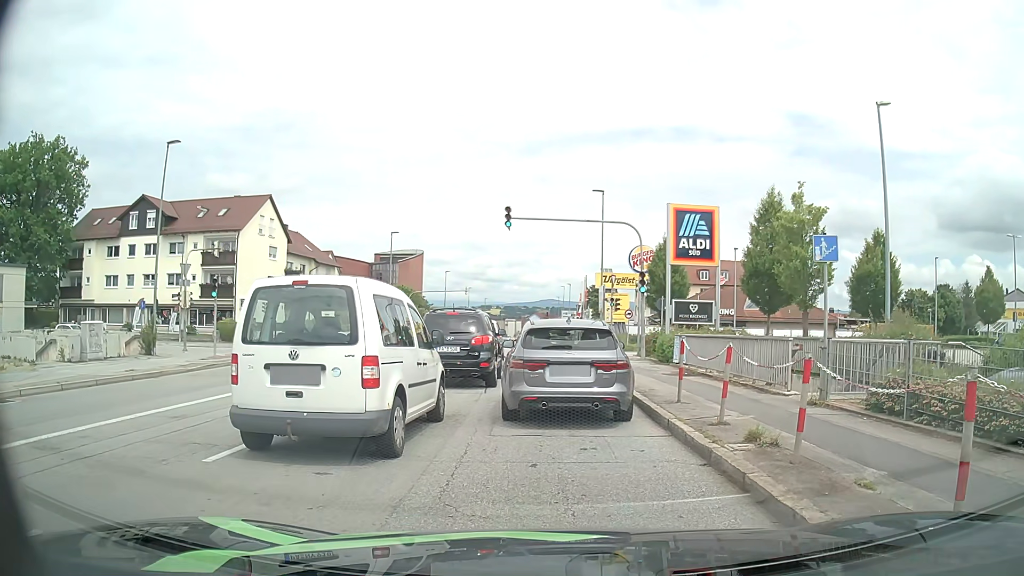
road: tertiary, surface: asphalt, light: Day
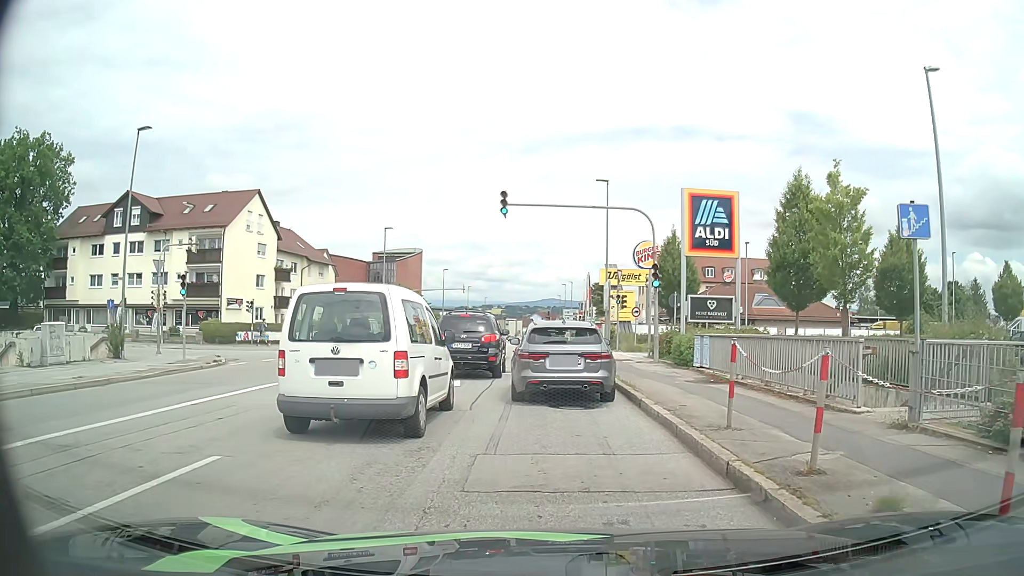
(0.0, +3.0) m; +1°
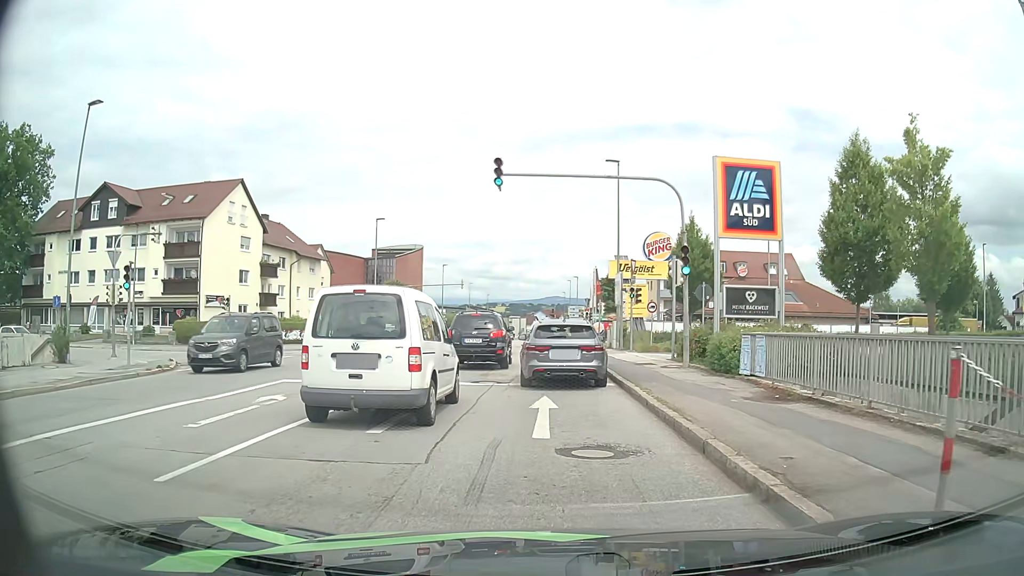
(0.0, +4.5) m; -1°
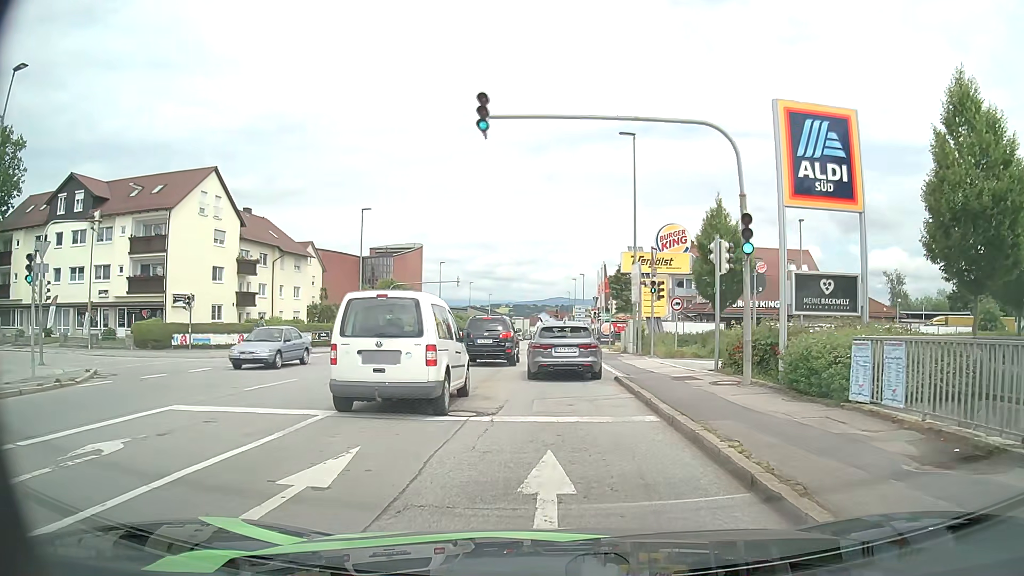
(0.0, +5.7) m; 0°
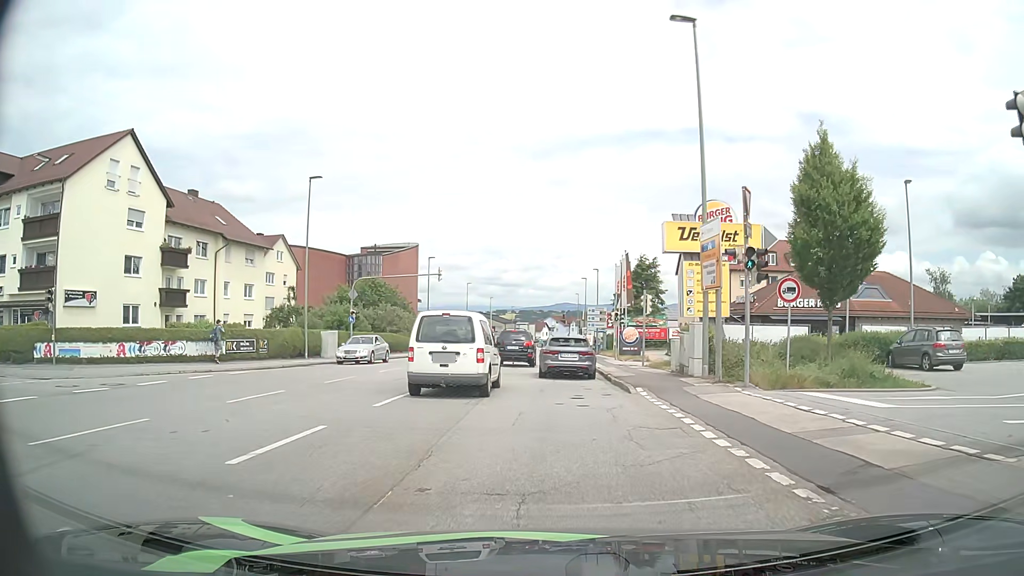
(-0.1, +12.9) m; -2°
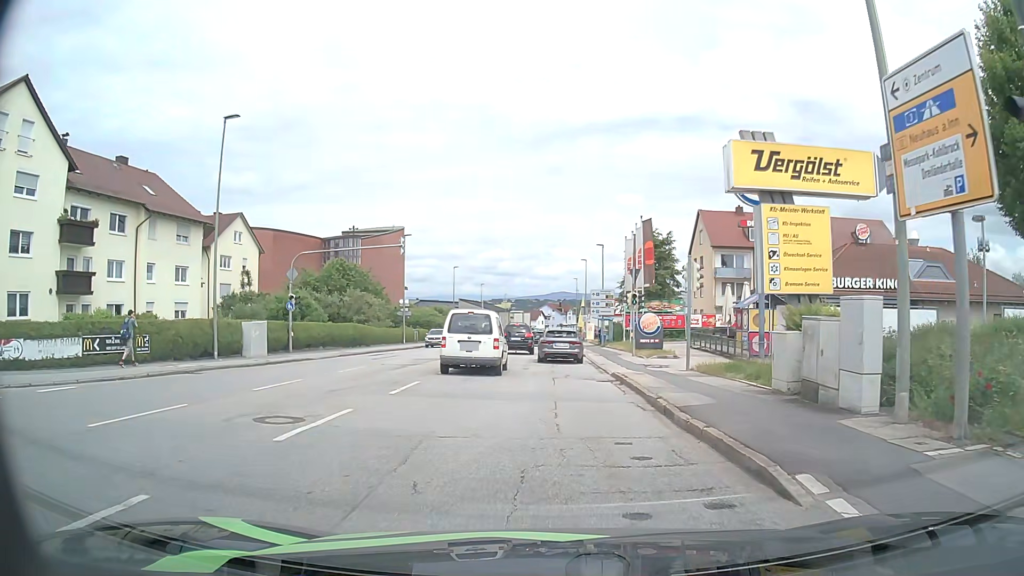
(+0.3, +10.7) m; +3°
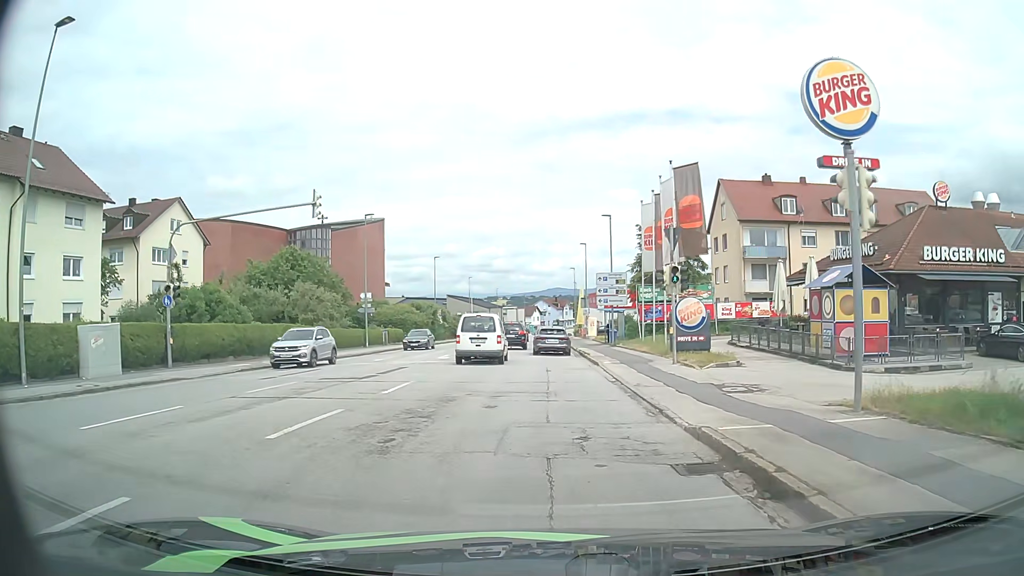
(0.0, +12.0) m; 0°
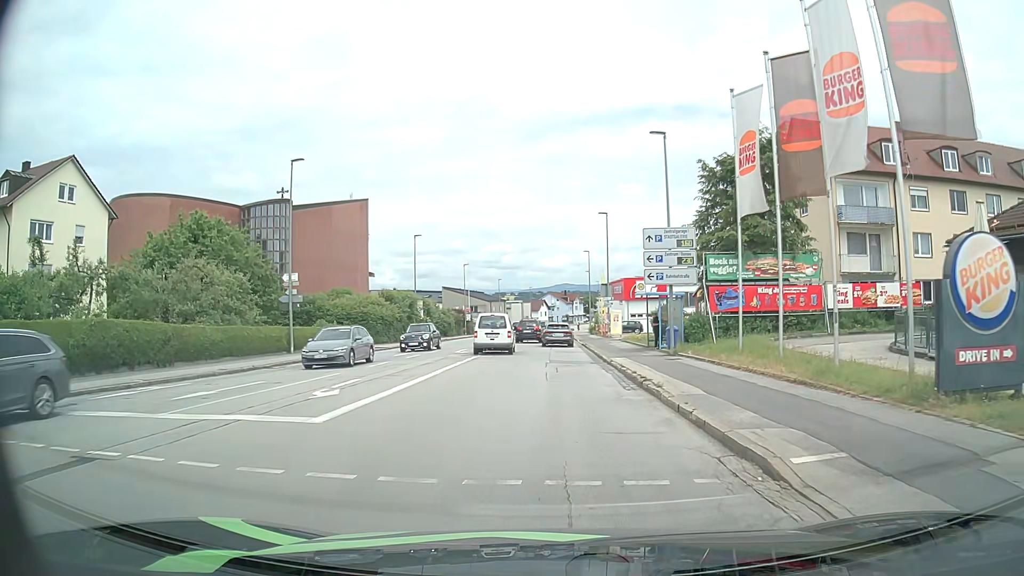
(-0.2, +17.6) m; -1°
(0, +10) (0, +20) (0, +30) (0, +40) (0, +50) (0, +60) (0, +70) (0, +80) (+1, +90) (+1, +100) m
